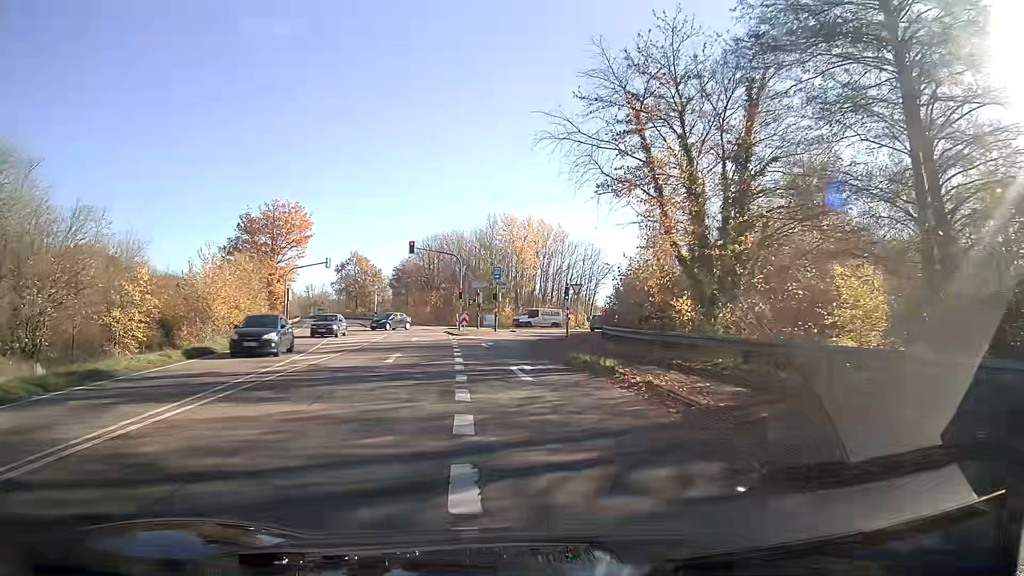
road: secondary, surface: asphalt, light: Day
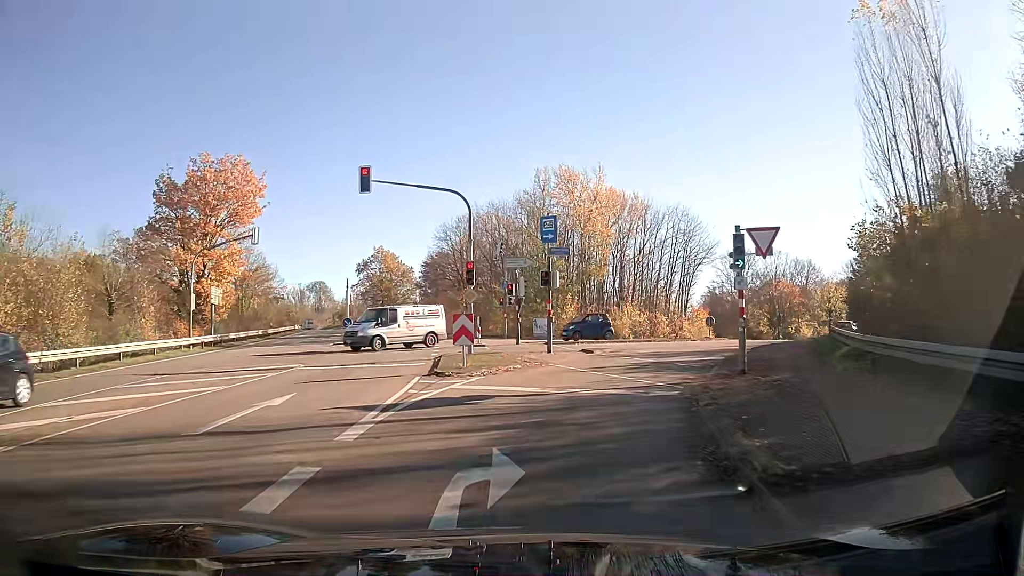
(-1.1, +26.4) m; -2°
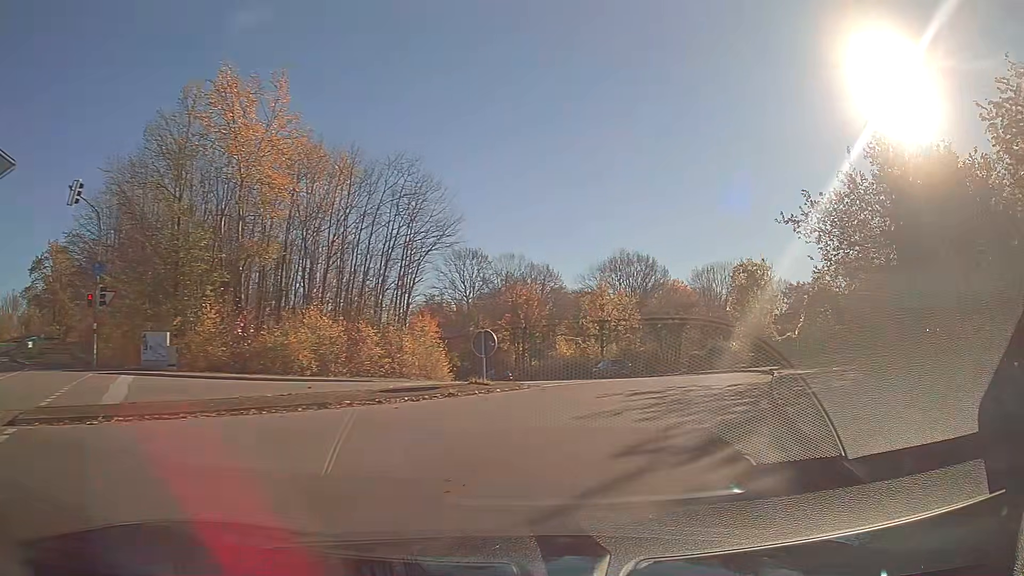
(+4.3, +21.8) m; +26°
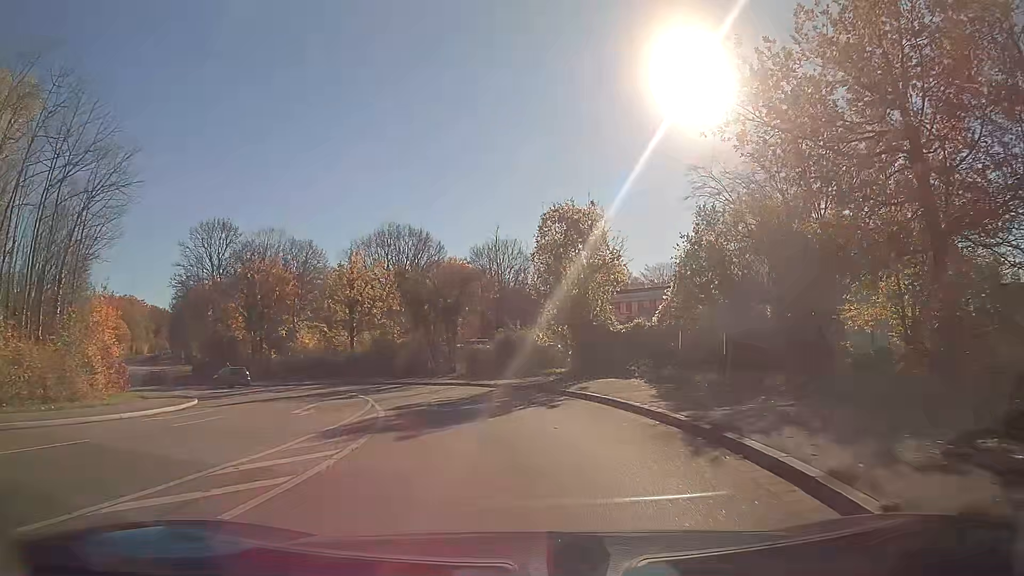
(+2.5, +15.9) m; +13°
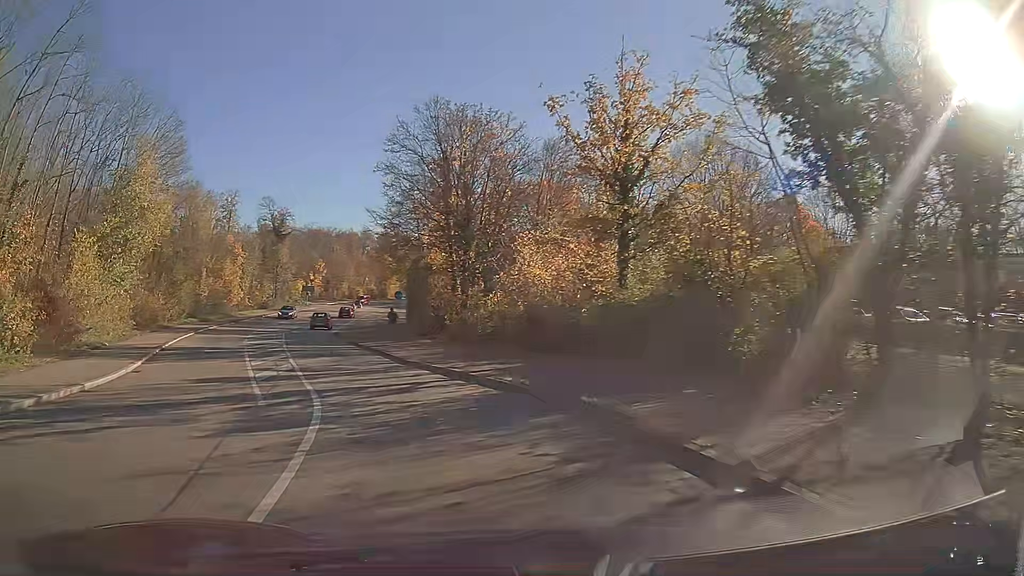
(-6.0, +27.4) m; -29°
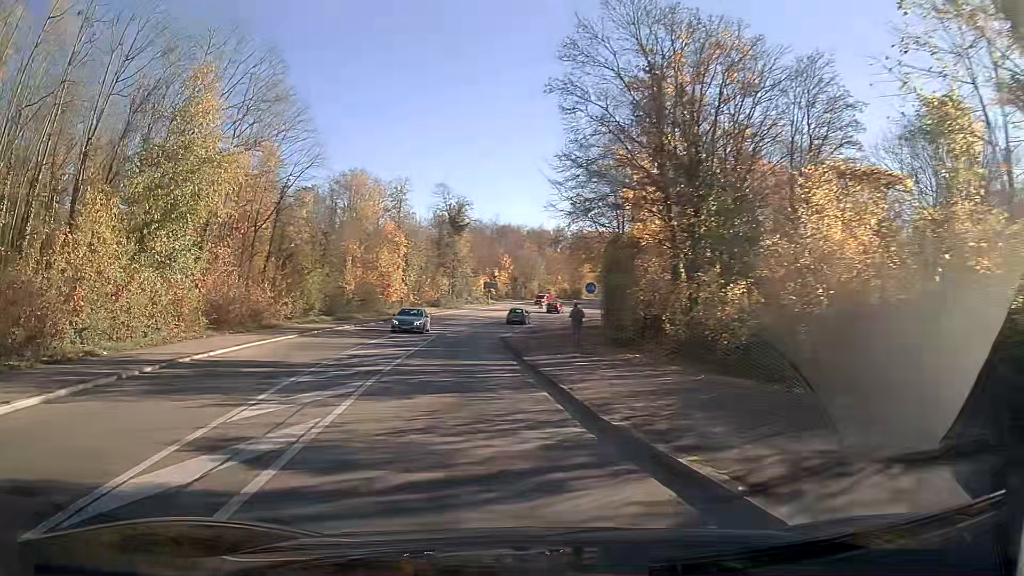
(-1.6, +12.0) m; -15°
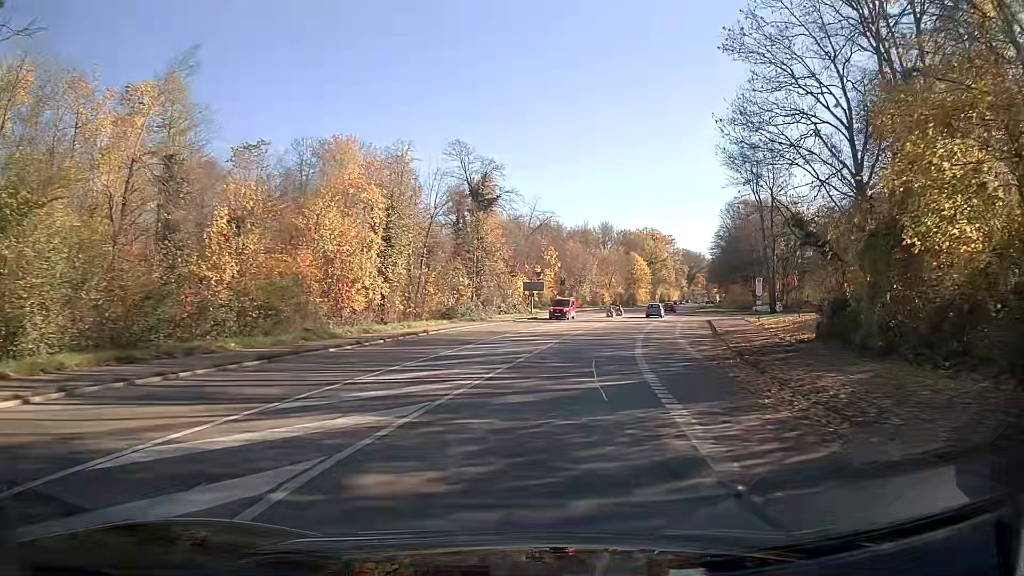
(-1.3, +32.7) m; +1°
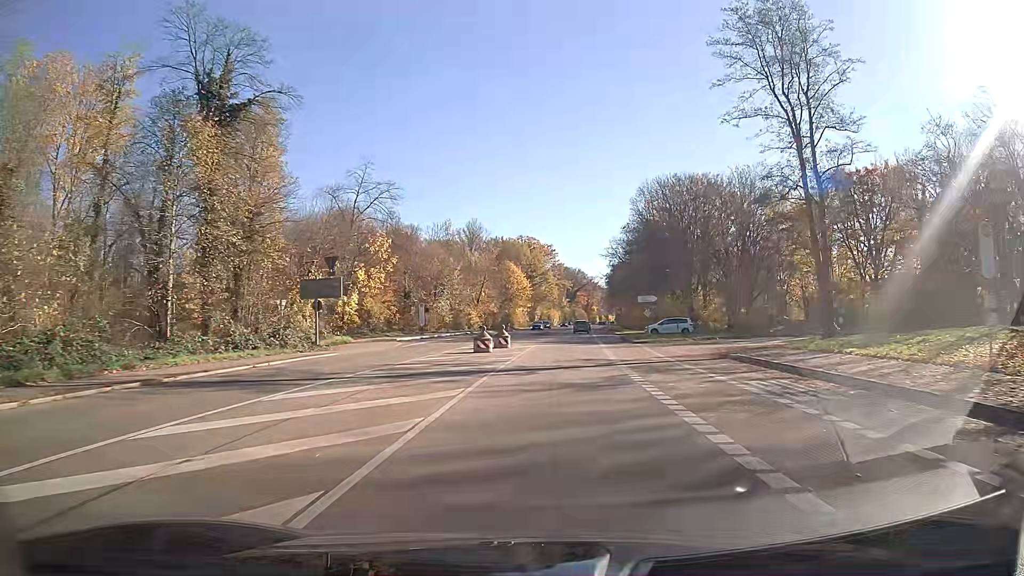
(+3.8, +37.8) m; +11°
